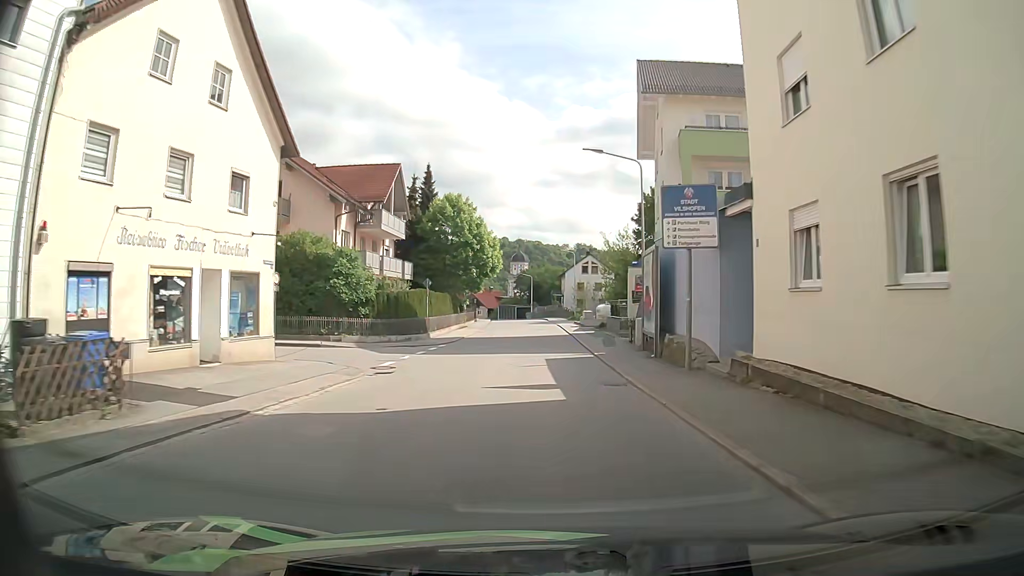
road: tertiary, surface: asphalt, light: Day
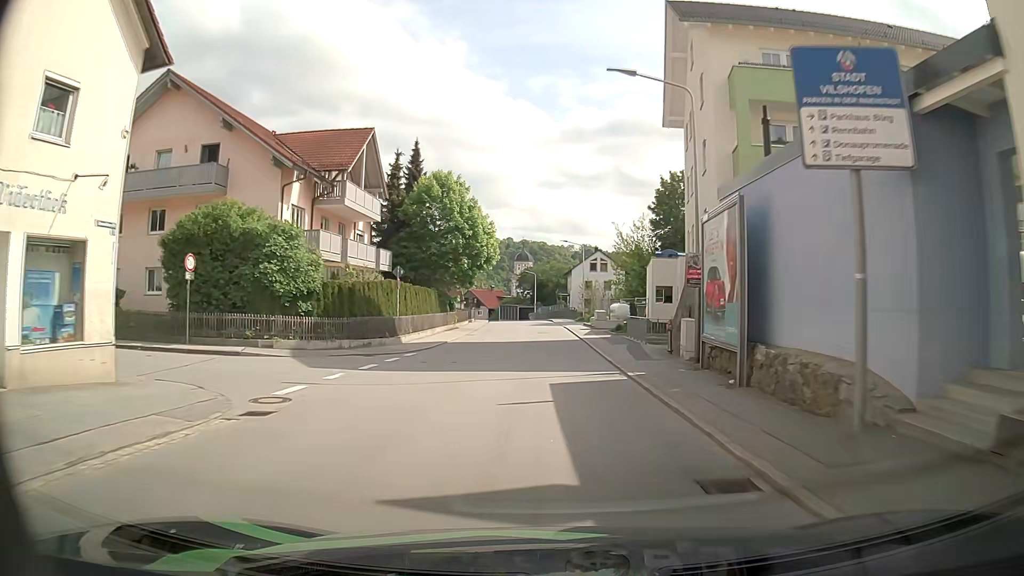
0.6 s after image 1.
(0.0, +8.8) m; -1°
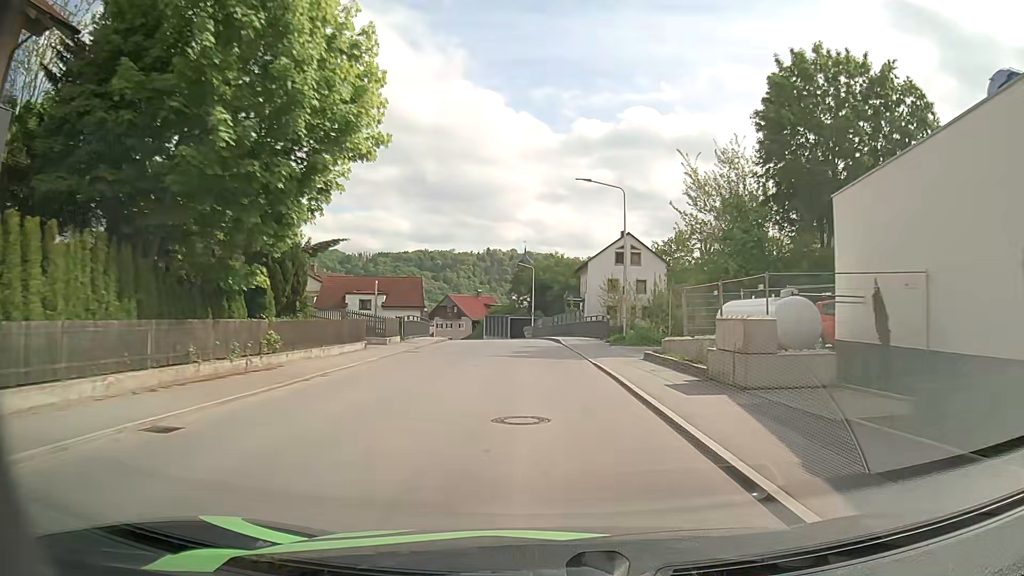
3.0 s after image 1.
(+0.4, +34.3) m; 0°
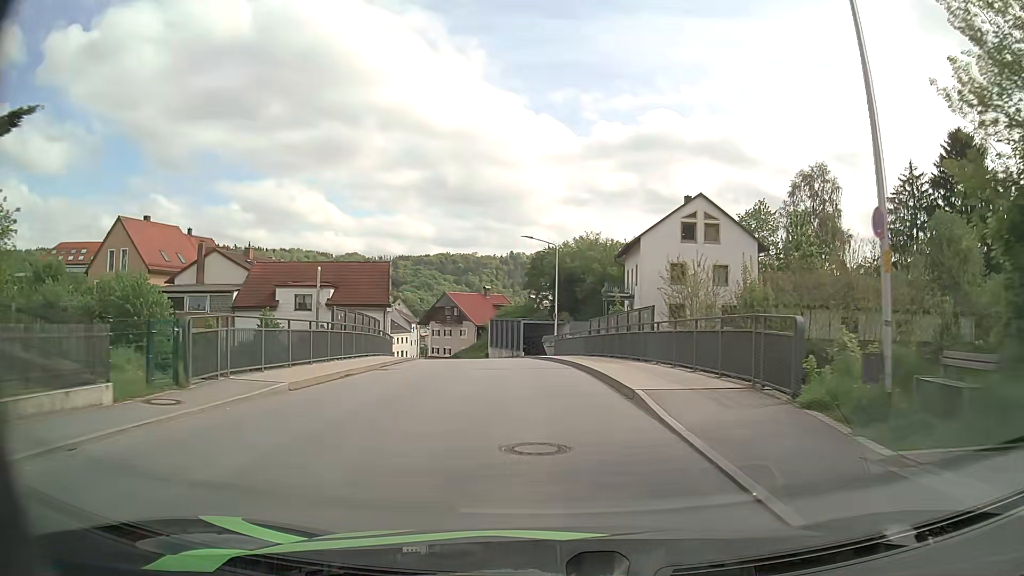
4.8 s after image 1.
(-0.3, +23.9) m; -1°
